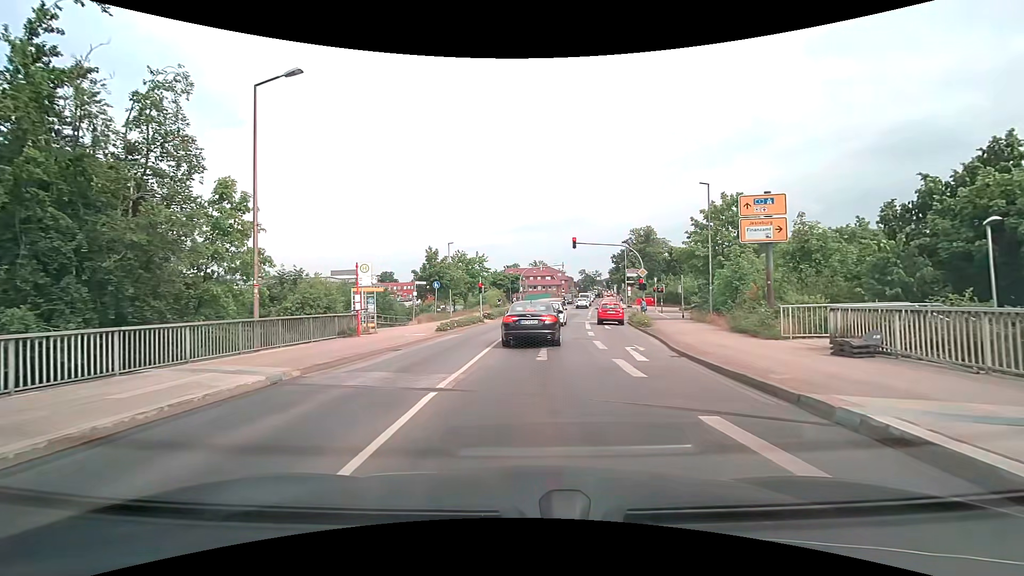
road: secondary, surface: asphalt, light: Day
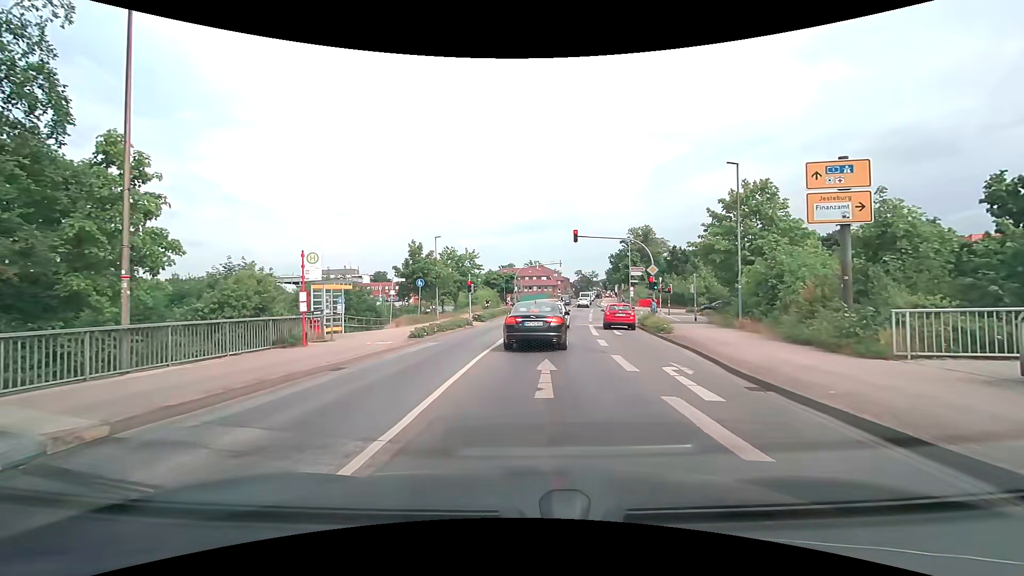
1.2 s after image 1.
(0.0, +4.7) m; 0°
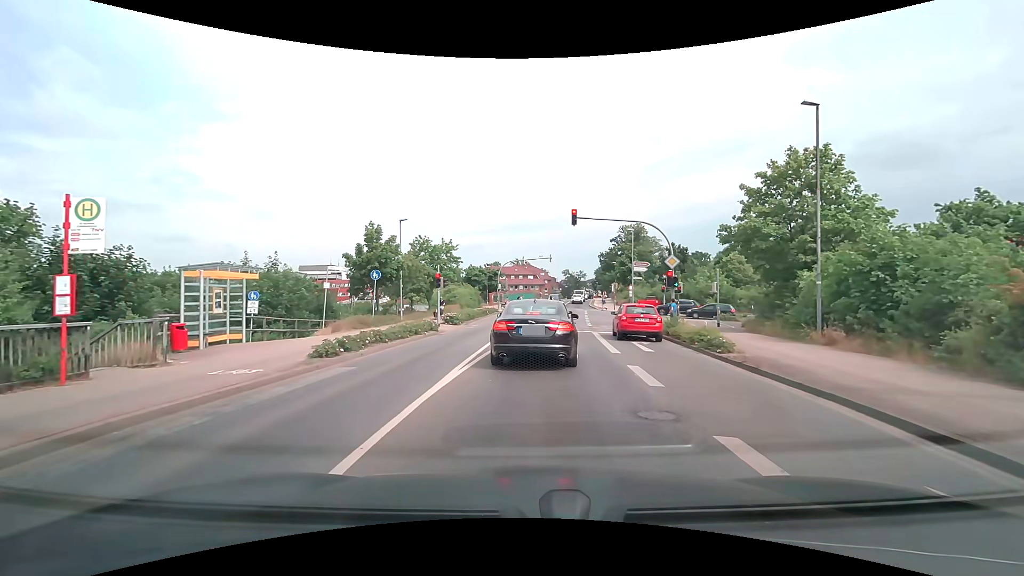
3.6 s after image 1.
(+0.1, +8.1) m; +2°
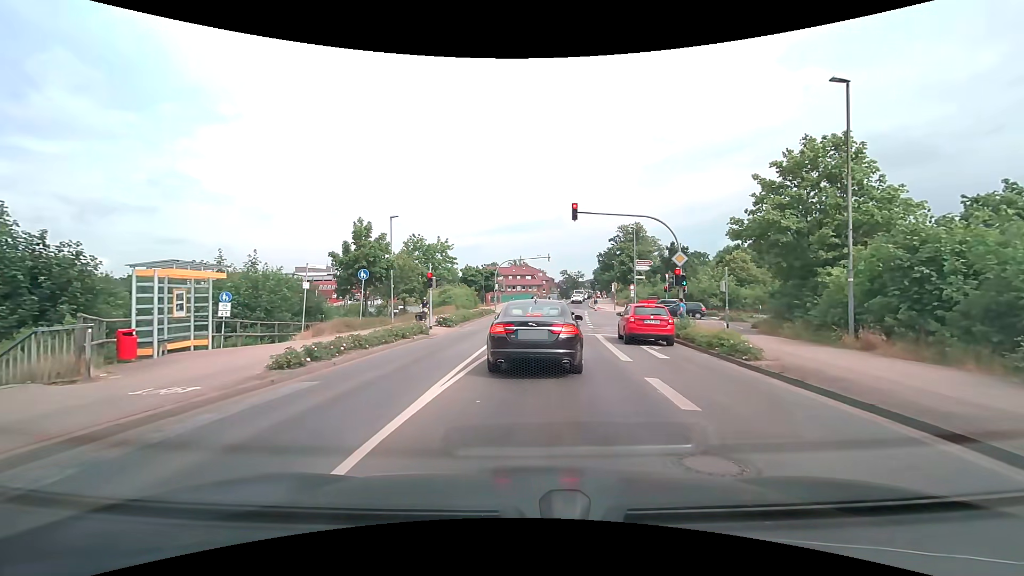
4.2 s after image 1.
(0.0, +1.9) m; 0°
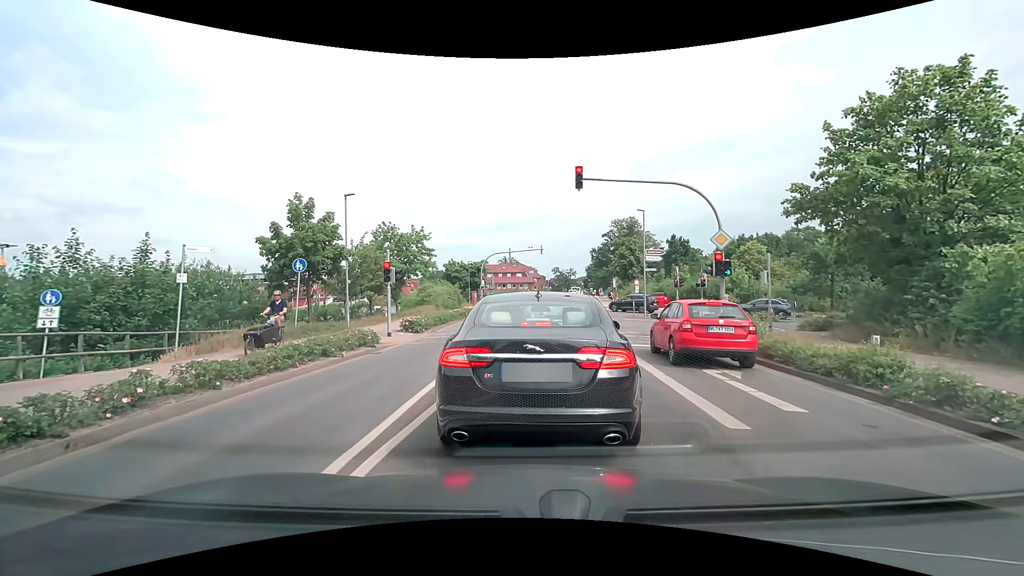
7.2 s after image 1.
(0.0, +6.6) m; +1°
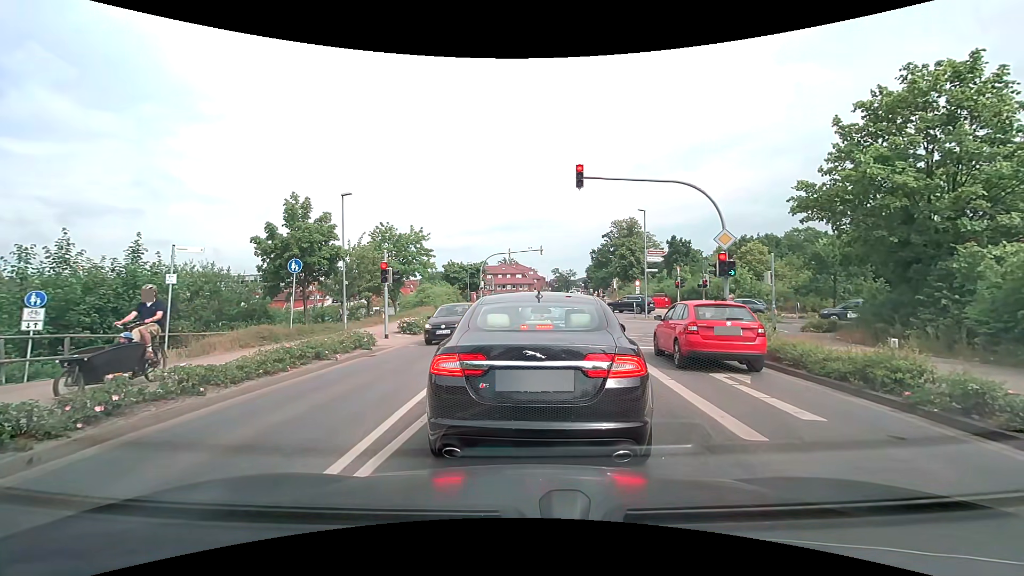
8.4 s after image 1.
(0.0, +0.4) m; 0°
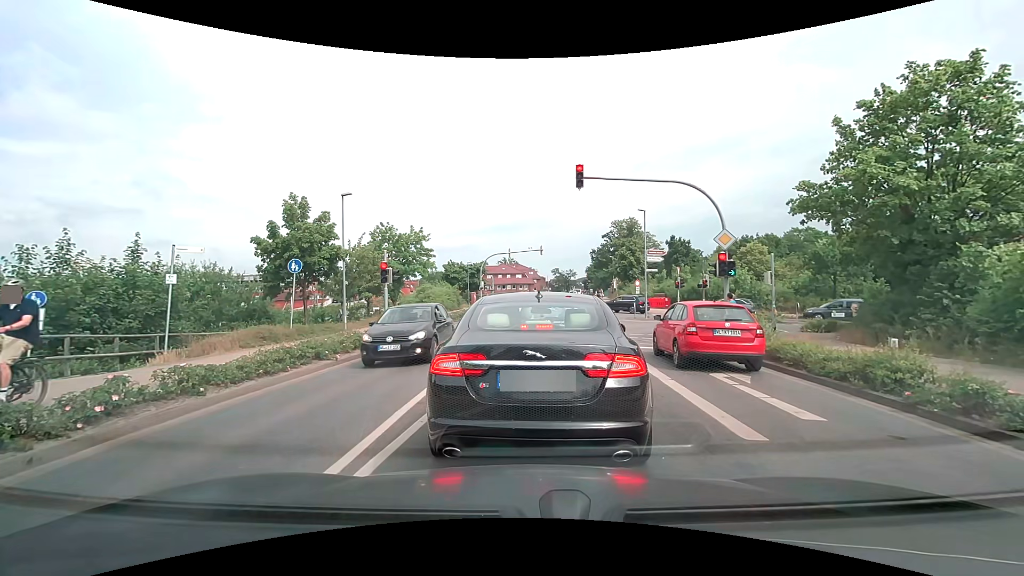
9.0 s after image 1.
(0.0, 0.0) m; 0°
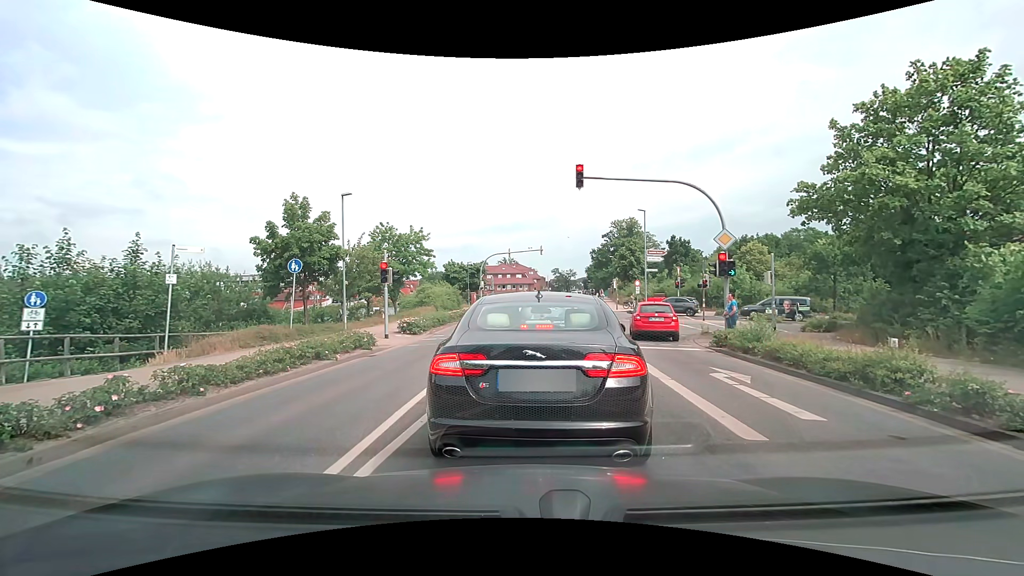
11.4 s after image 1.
(0.0, 0.0) m; 0°
